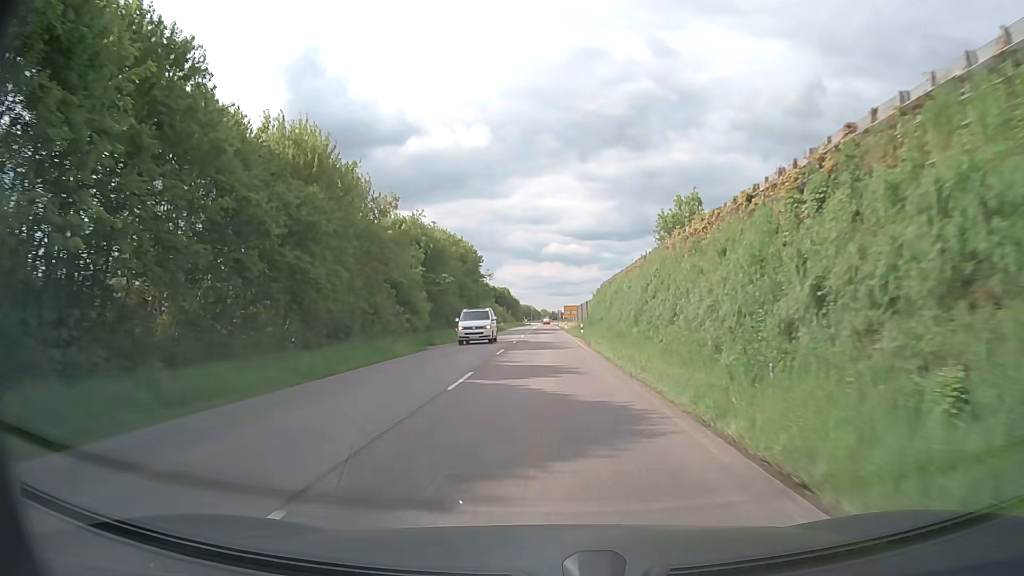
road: secondary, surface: asphalt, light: Day
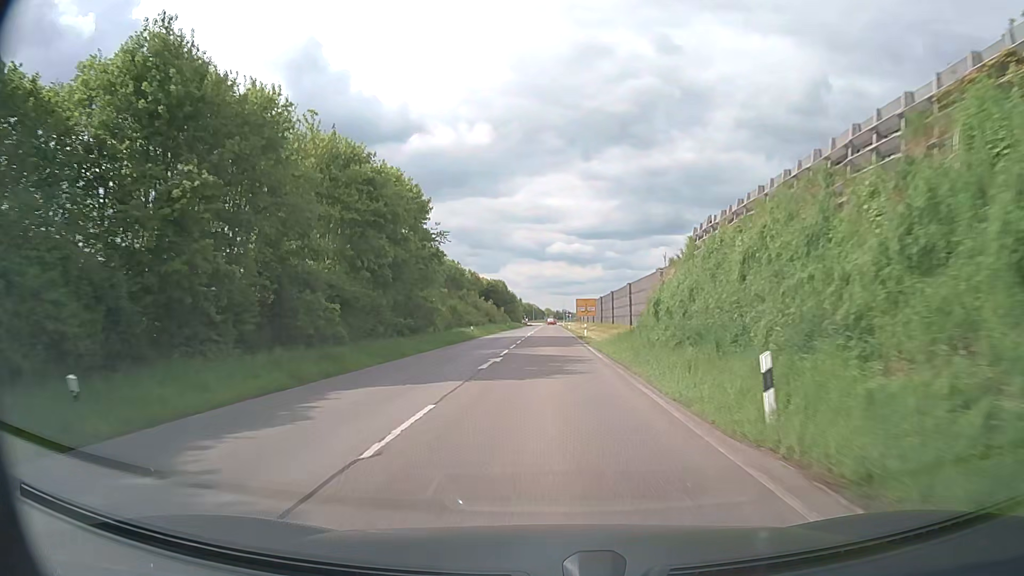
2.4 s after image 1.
(-0.2, +42.3) m; -1°
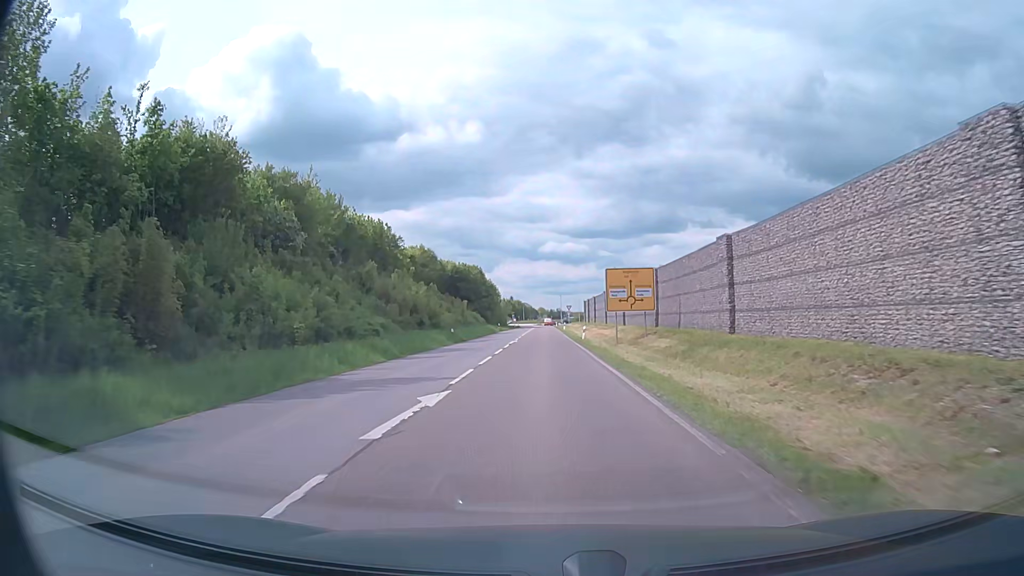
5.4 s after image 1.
(+0.5, +52.8) m; +1°
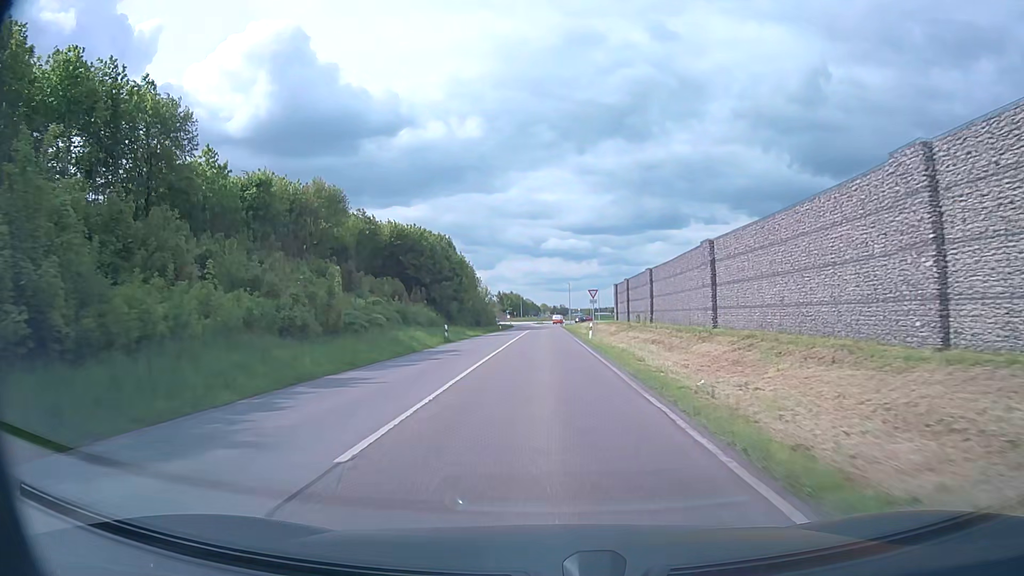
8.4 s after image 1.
(-0.2, +49.7) m; 0°
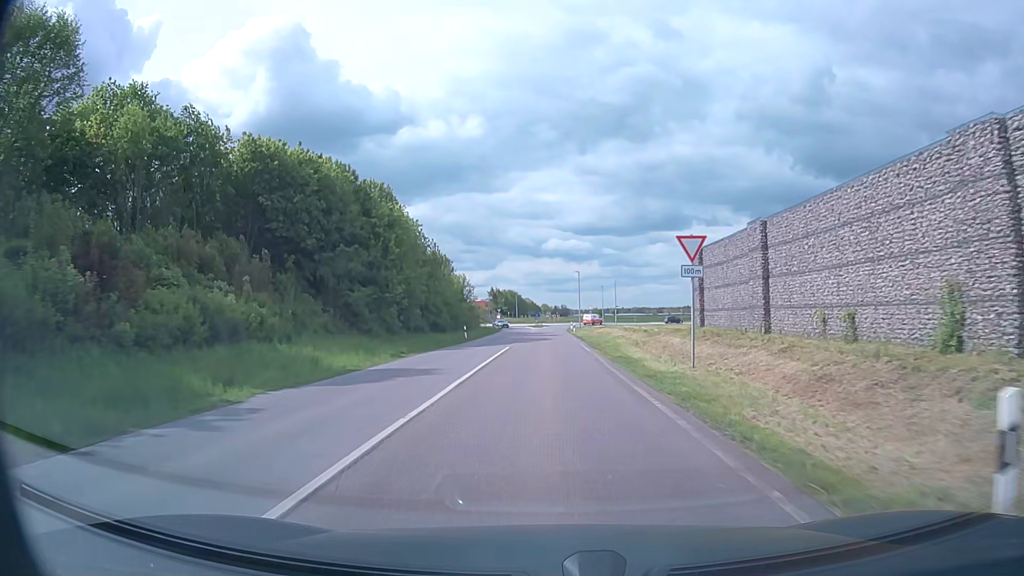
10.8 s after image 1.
(-0.1, +37.4) m; 0°
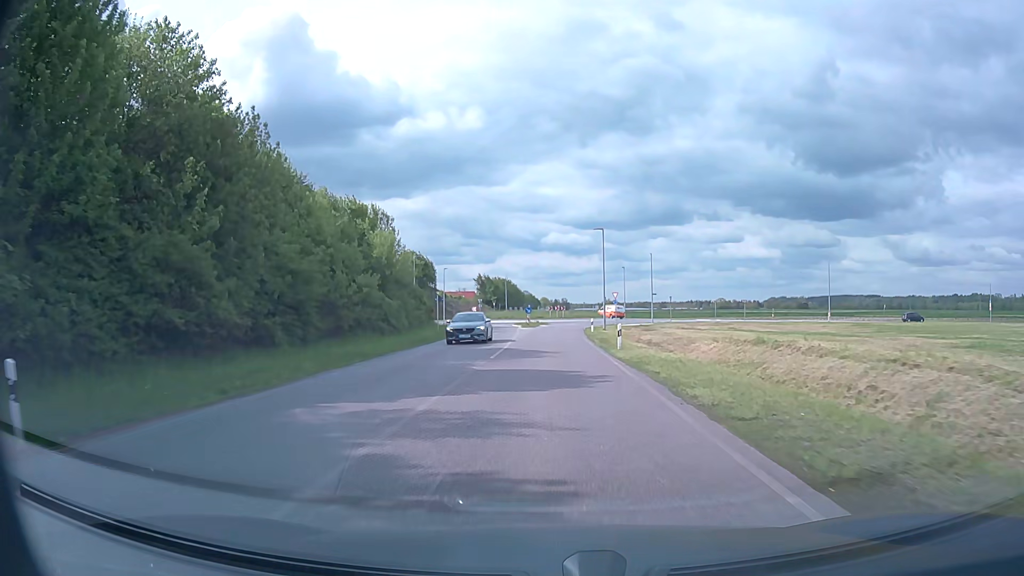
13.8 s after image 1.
(0.0, +43.1) m; 0°
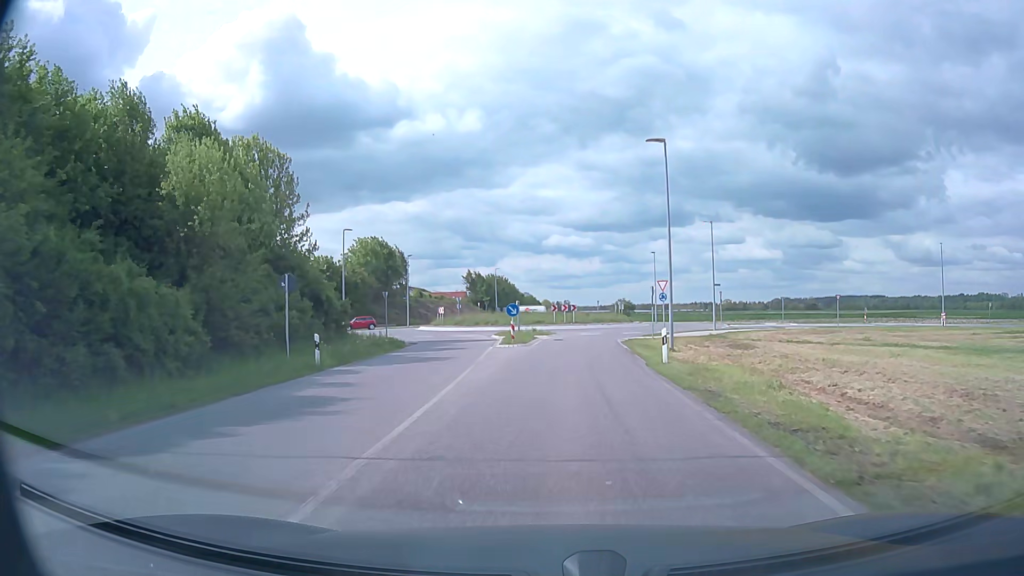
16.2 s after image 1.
(0.0, +29.1) m; 0°
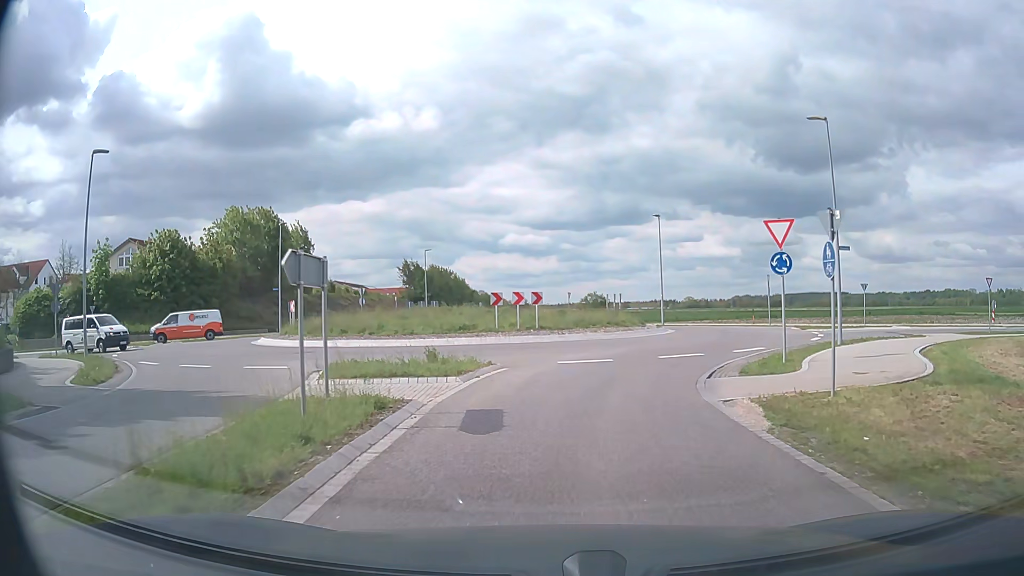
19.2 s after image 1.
(+0.8, +27.9) m; +4°
(0, +10) (+2, +20) (+7, +29) (+9, +38) (+4, +47) (-5, +50) (-14, +46) (-22, +40) (-32, +37) (-42, +35) m
